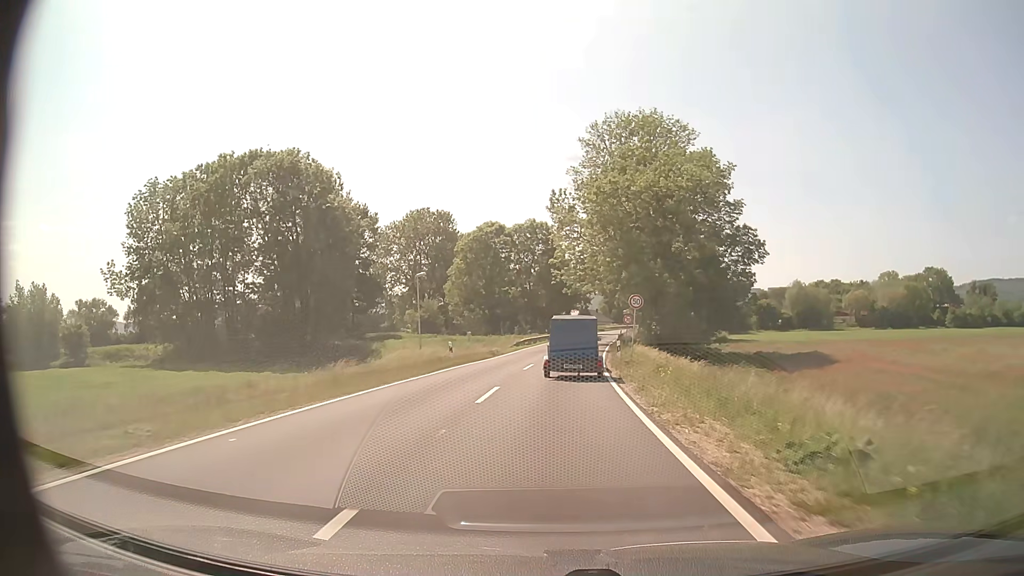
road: secondary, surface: asphalt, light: Day
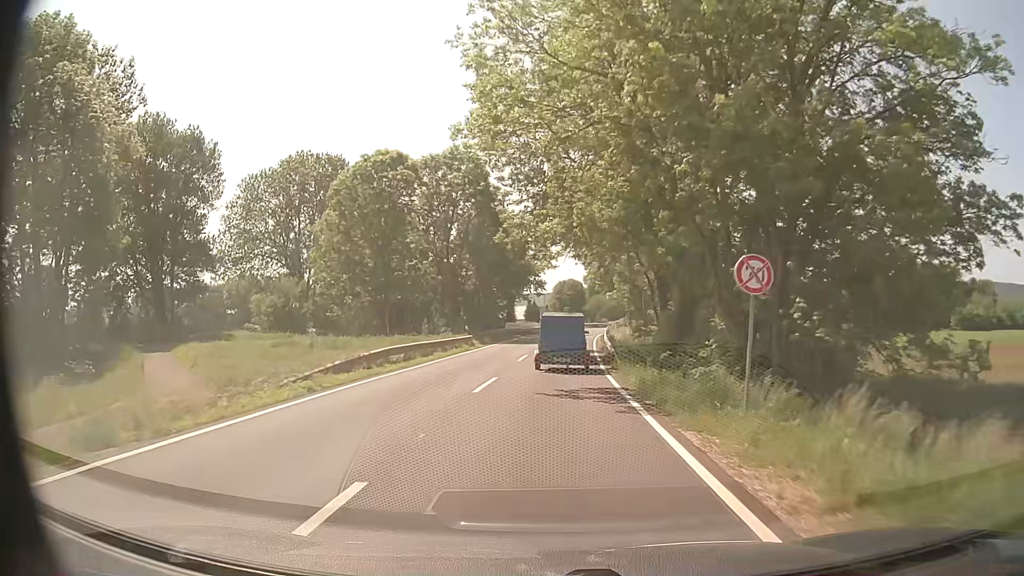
(+1.4, +34.9) m; +4°
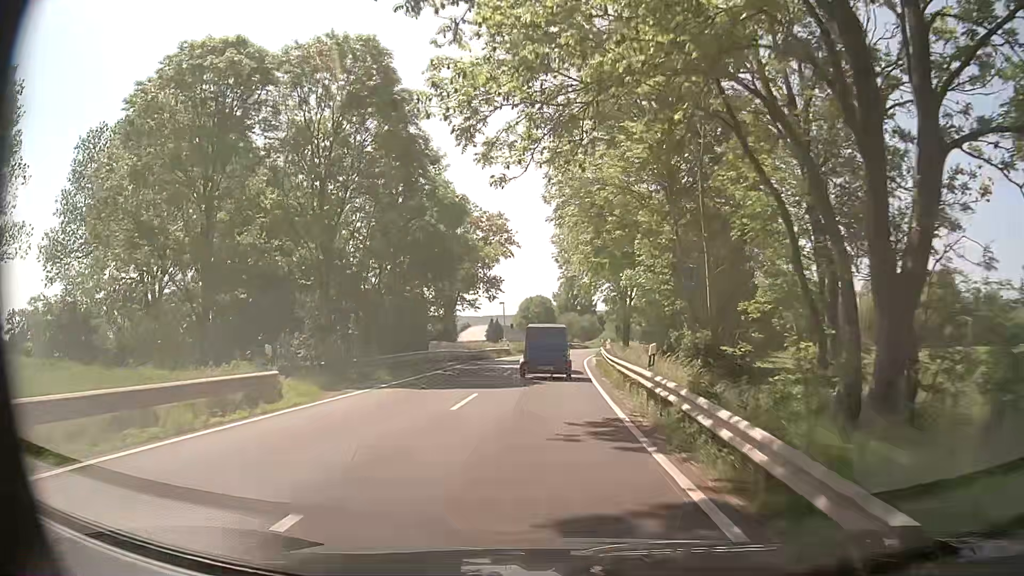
(+0.7, +25.2) m; +3°
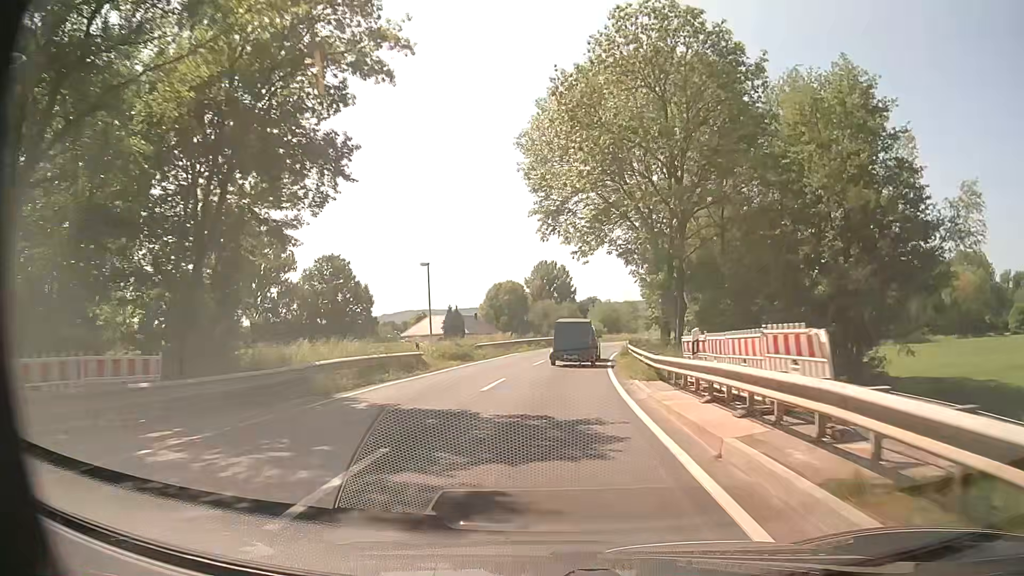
(+0.5, +33.0) m; +3°
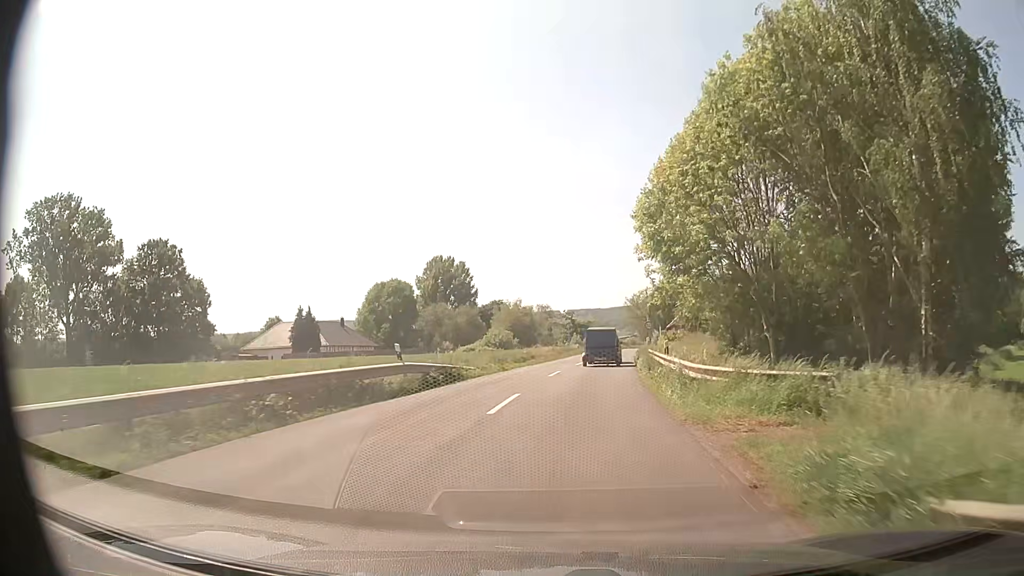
(+1.7, +40.6) m; +7°
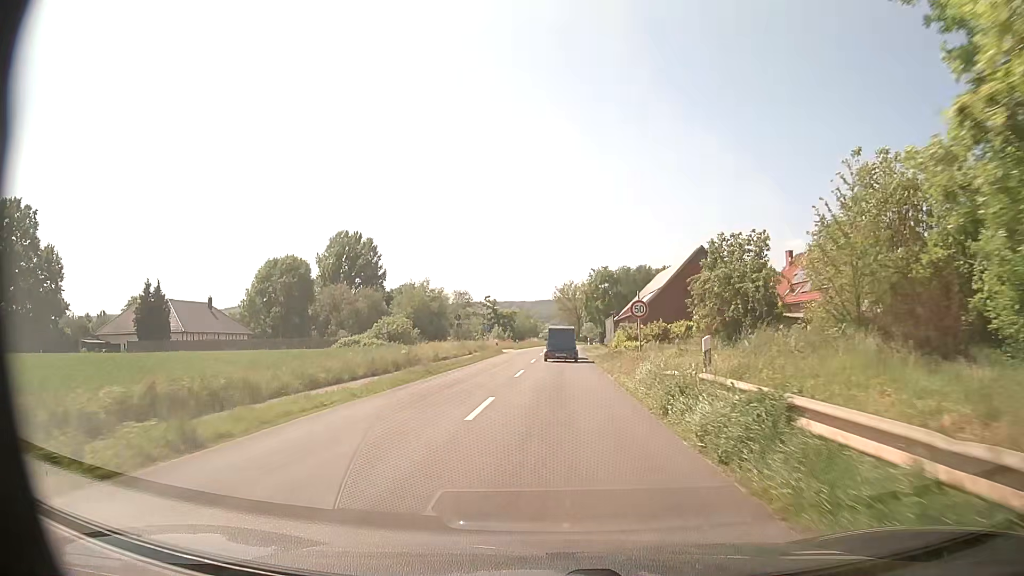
(+1.3, +24.5) m; +6°
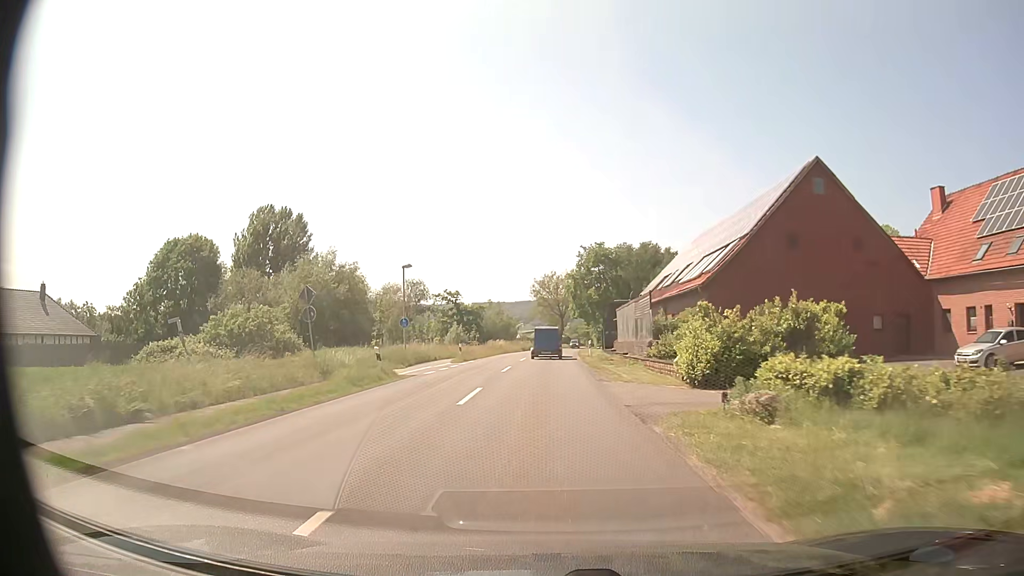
(+1.1, +33.6) m; +2°
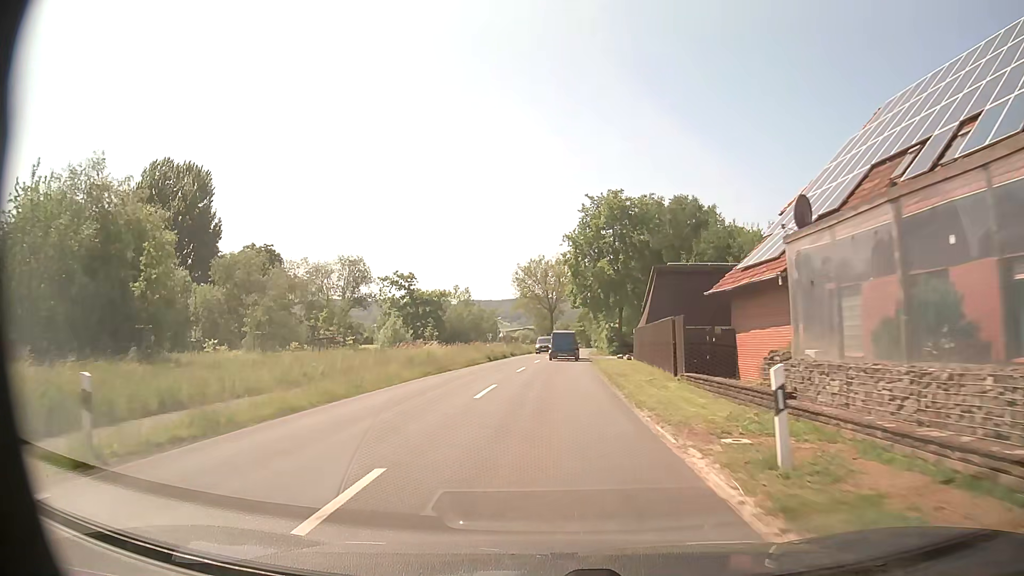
(+0.2, +34.1) m; +1°
(0, +10) (0, +20) (0, +30) (+1, +40) (+1, +50) (+2, +60) (+3, +70) (+4, +80) (+4, +90) (+5, +100) m
